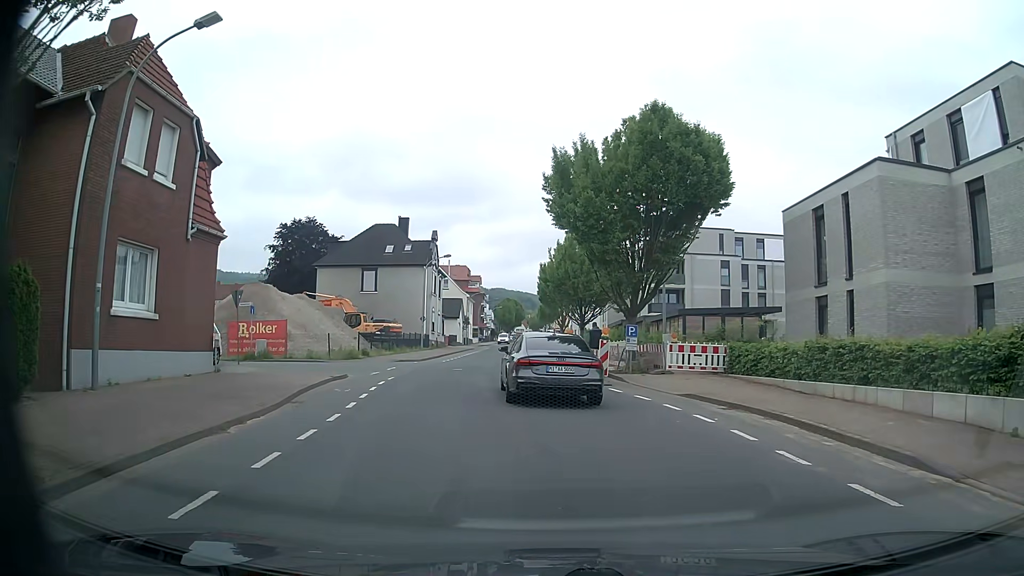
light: Day
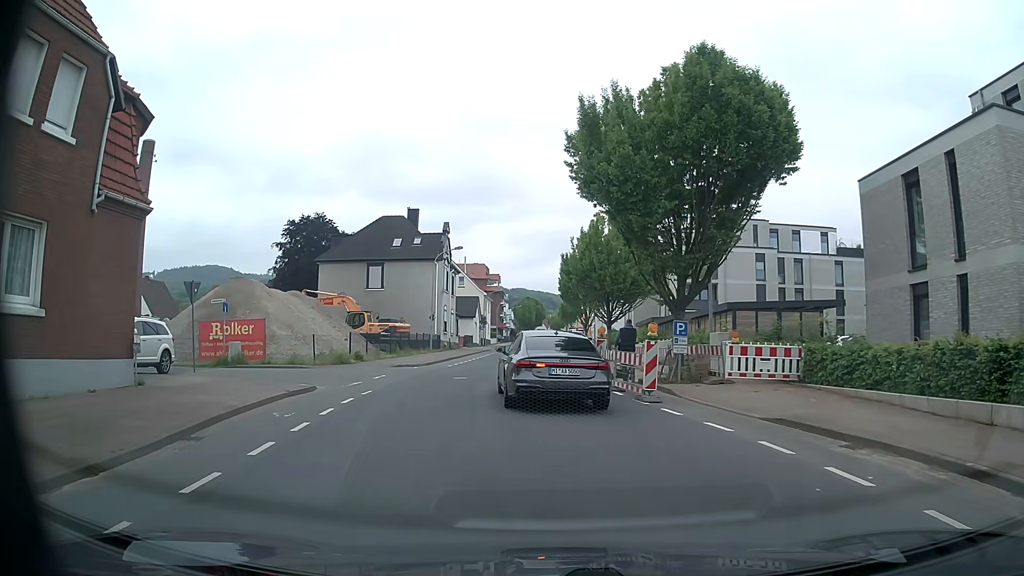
(-0.1, +5.2) m; -3°
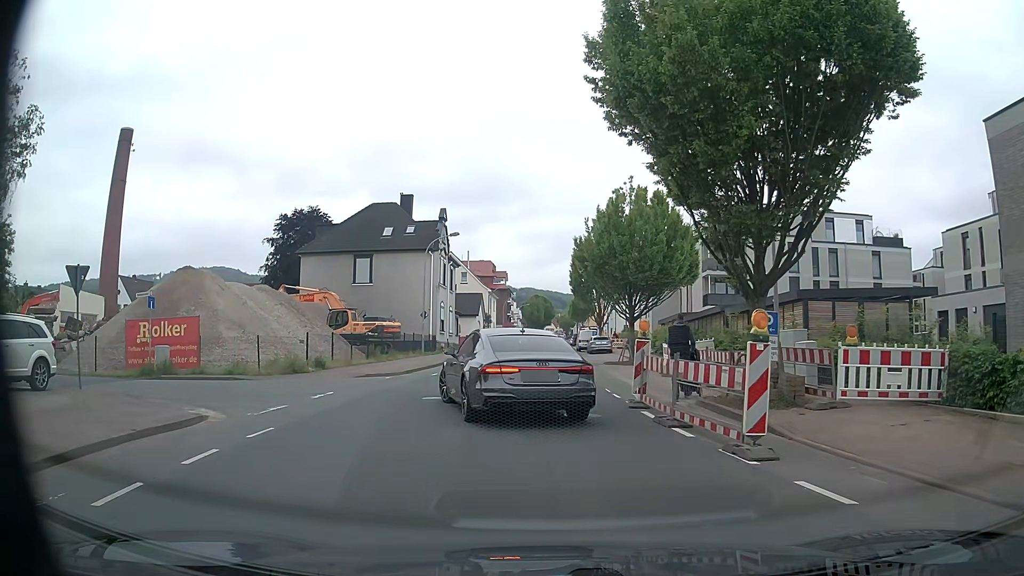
(0.0, +6.7) m; -1°
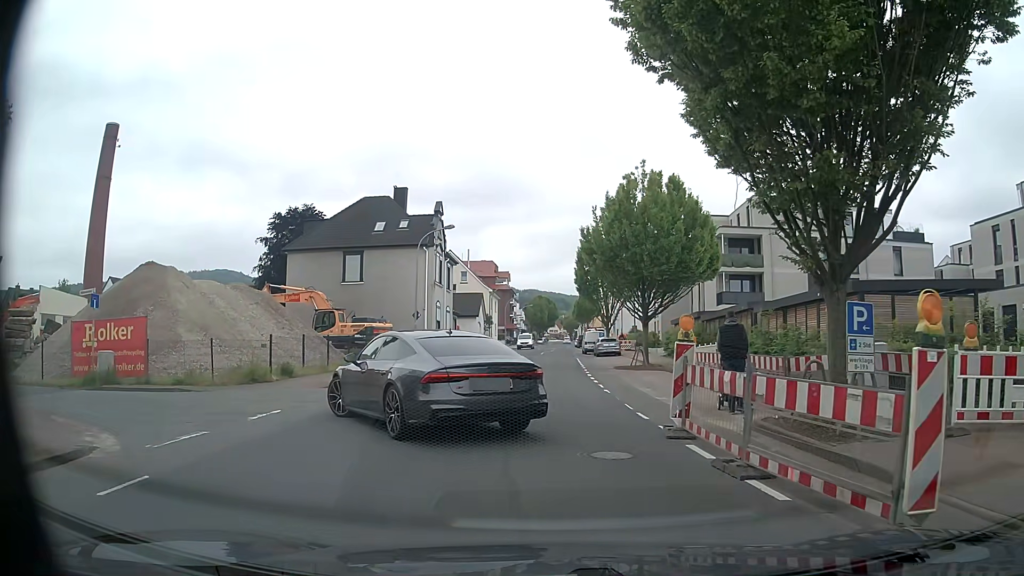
(0.0, +3.6) m; -1°
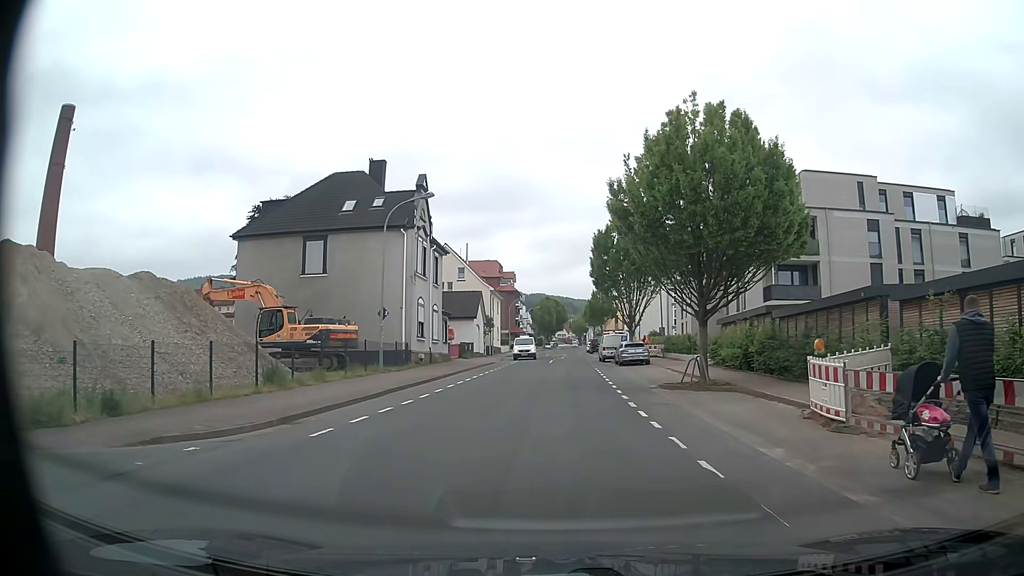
(-0.1, +10.2) m; -1°
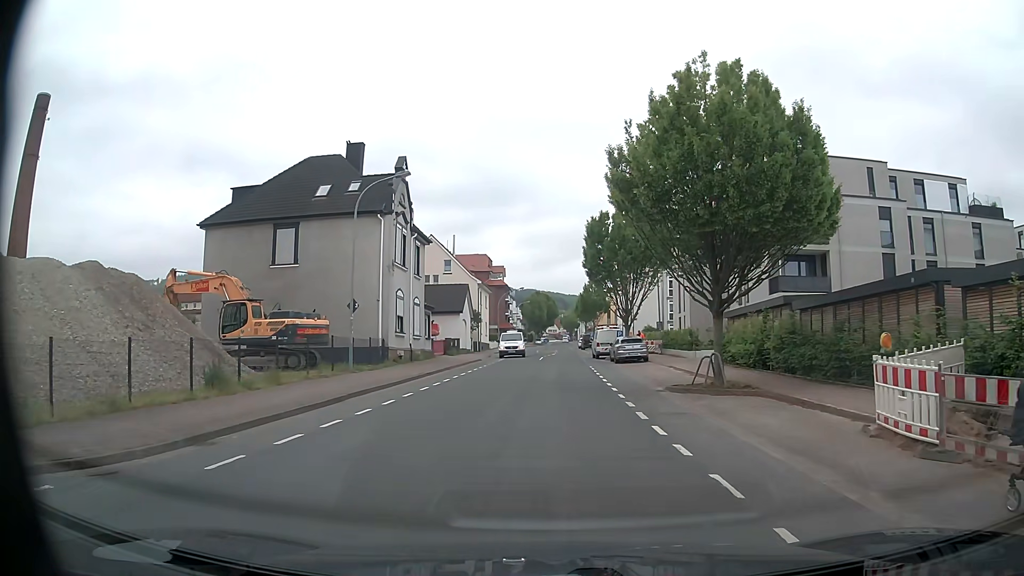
(0.0, +3.2) m; +1°
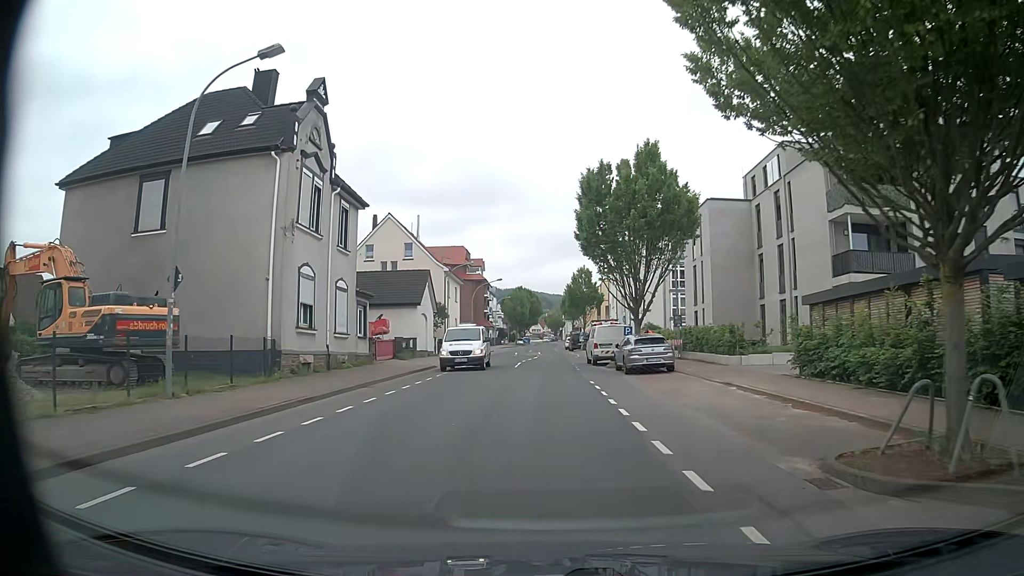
(+0.3, +12.4) m; +2°
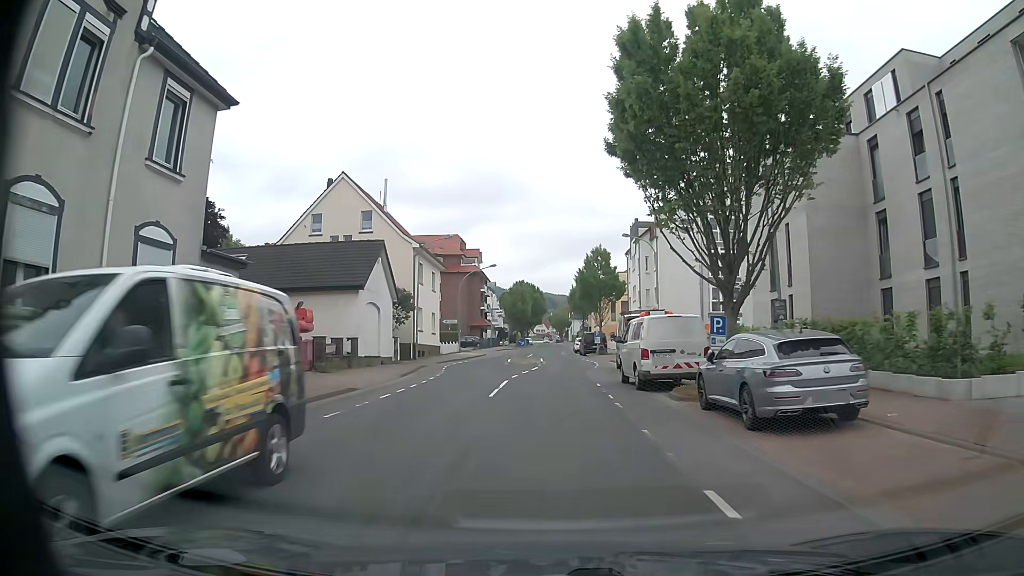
(0.0, +15.2) m; 0°
